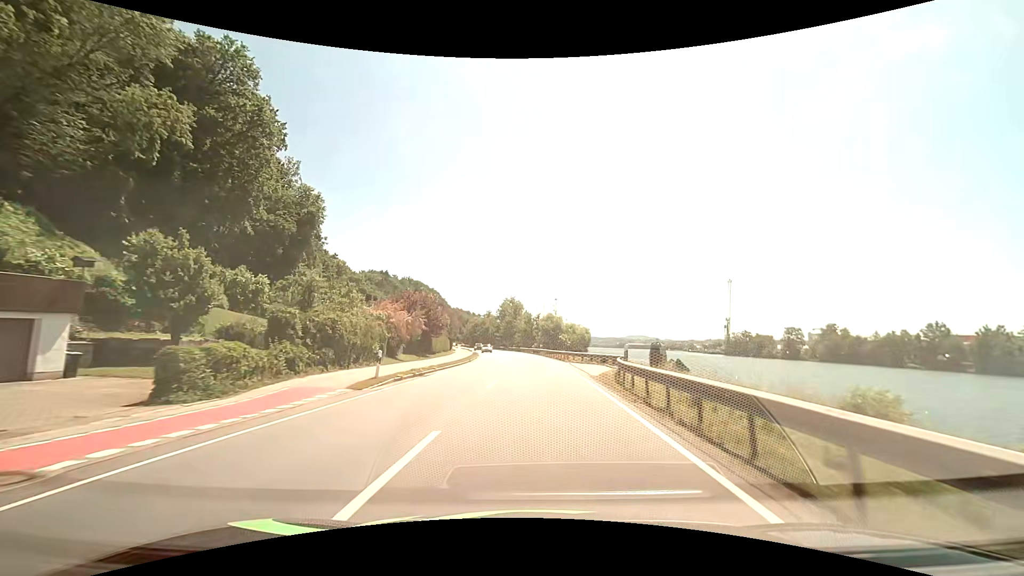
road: primary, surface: asphalt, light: Day
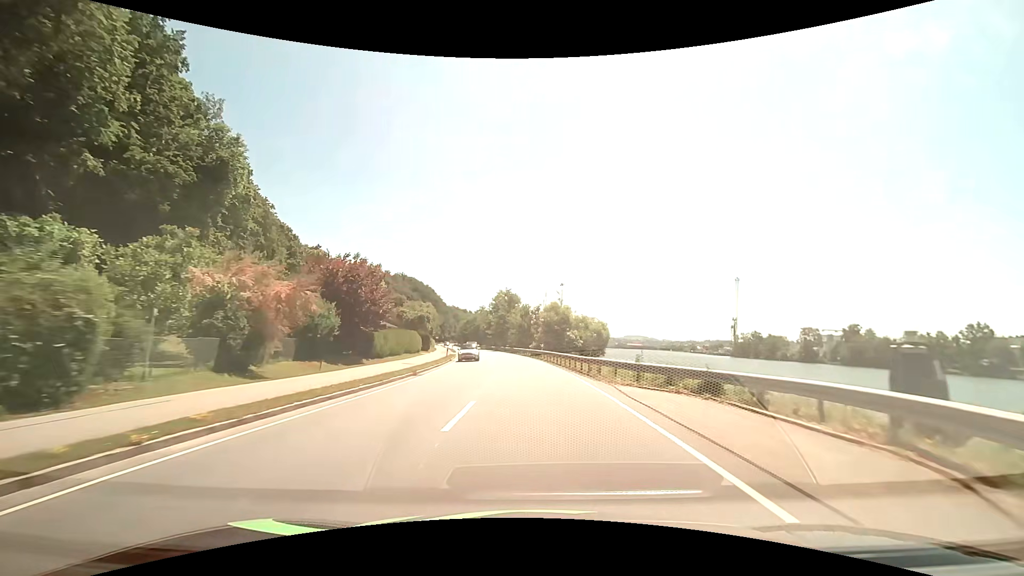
(+0.2, +19.8) m; +1°
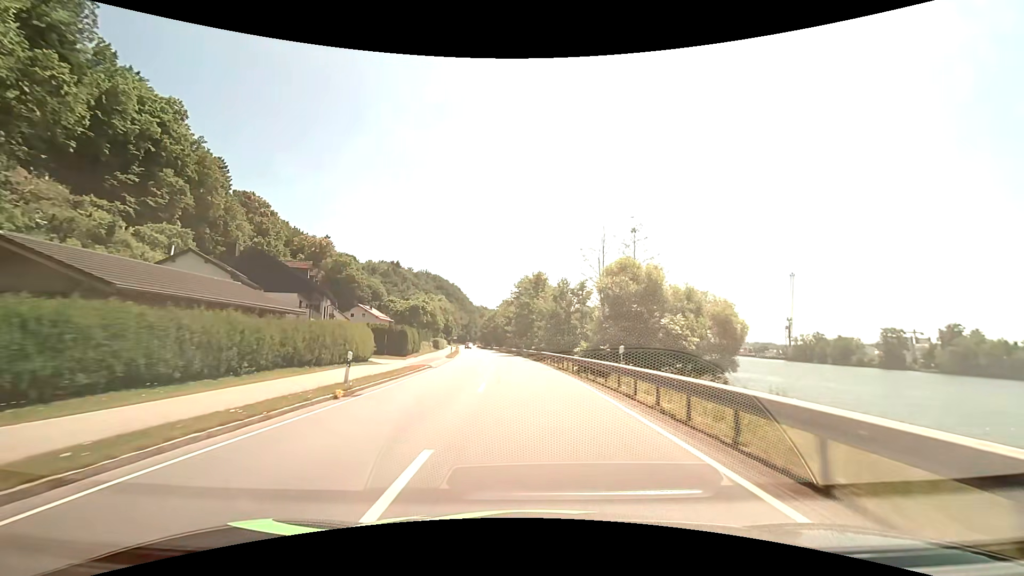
(-0.7, +29.6) m; -4°
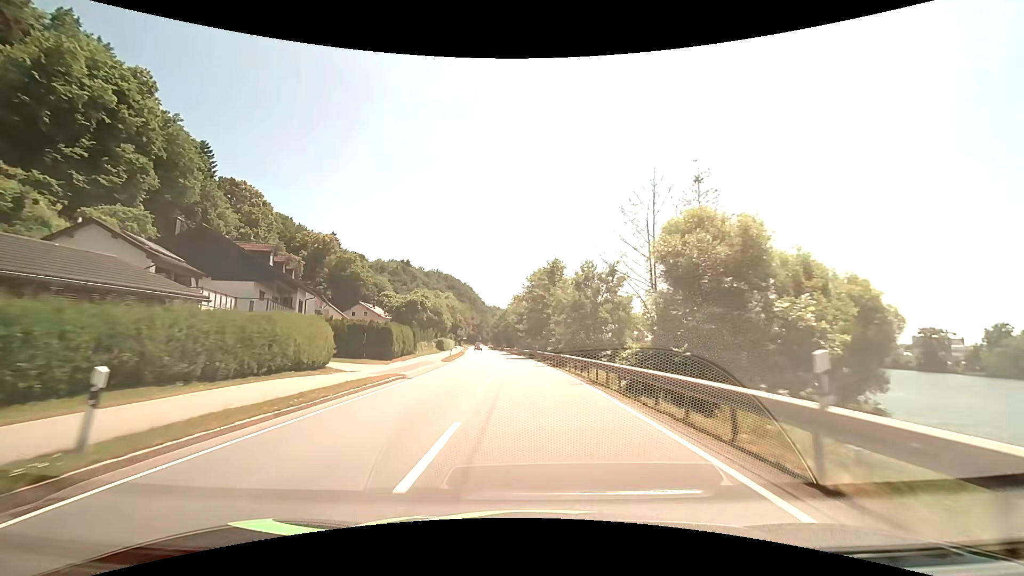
(-0.1, +9.8) m; -2°
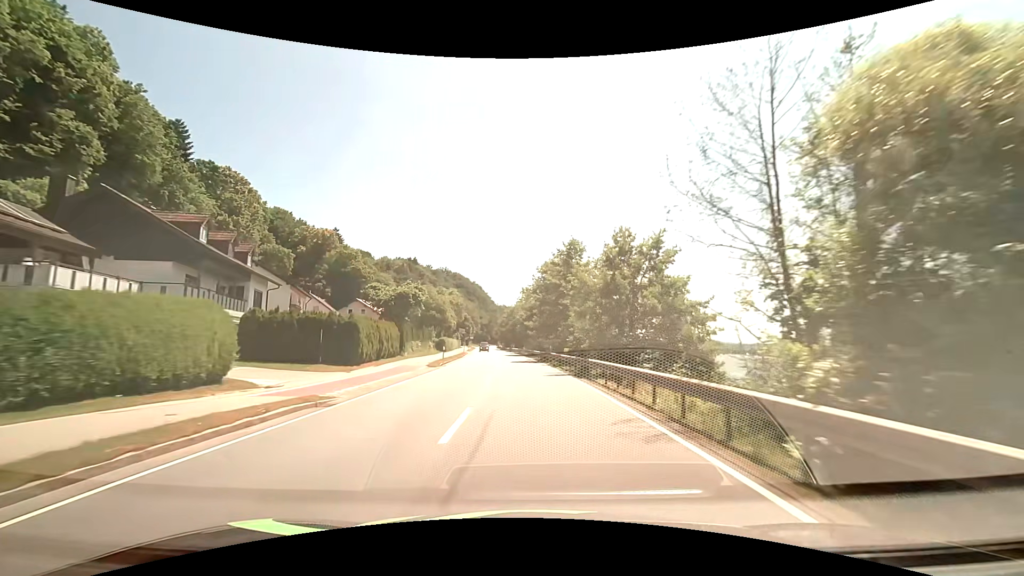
(-0.1, +9.8) m; -1°
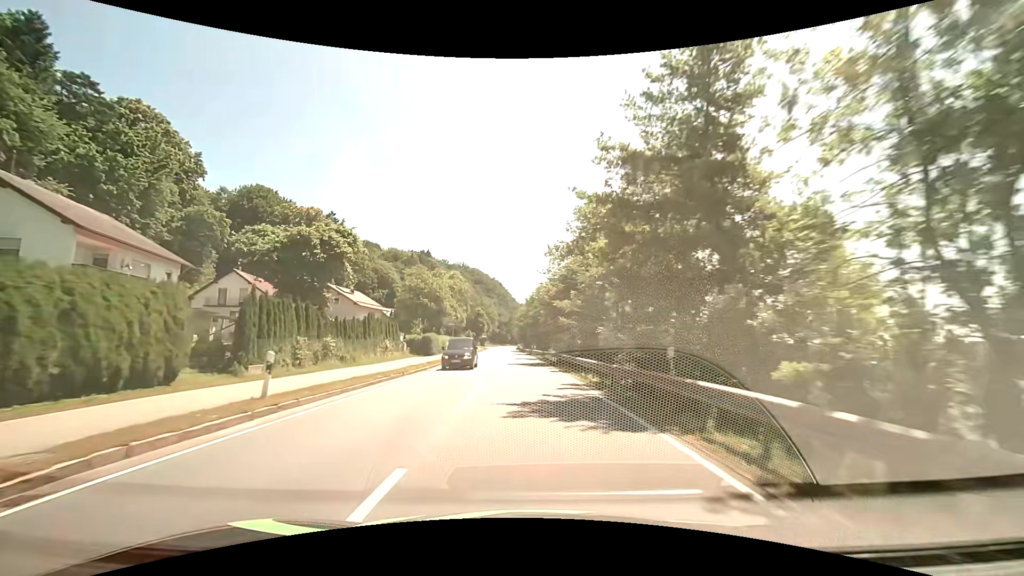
(-0.7, +29.5) m; -3°
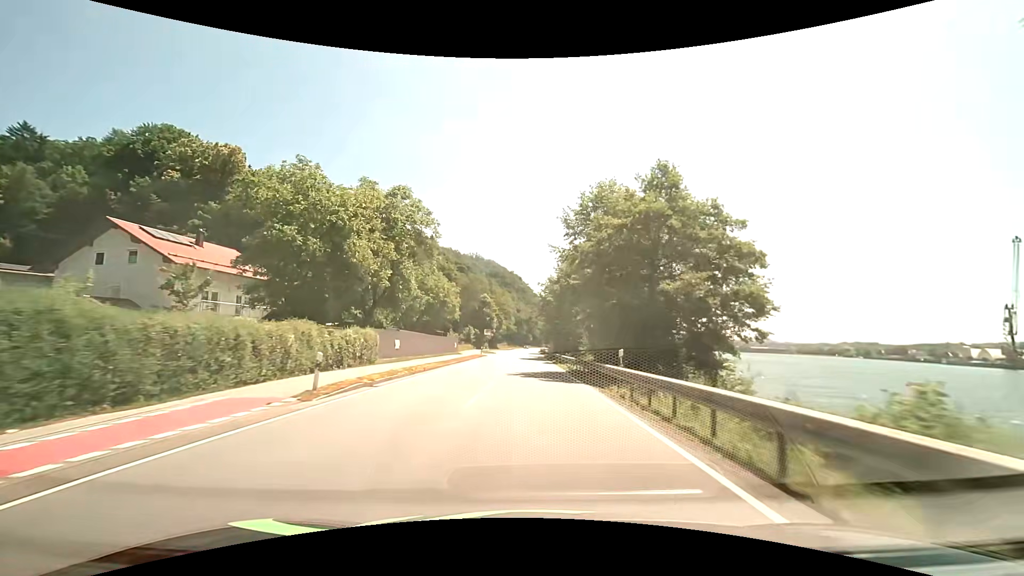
(-1.3, +50.6) m; -2°
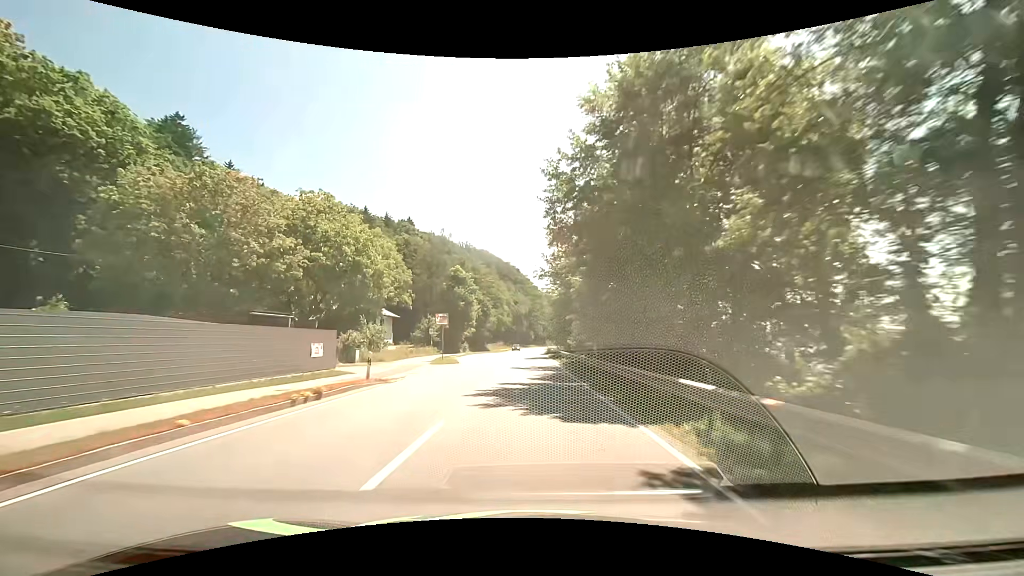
(0.0, +42.2) m; 0°
(0, +10) (0, +20) (0, +30) (0, +40) (0, +50) (0, +60) (0, +70) (0, +80) (0, +90) (0, +100) m
